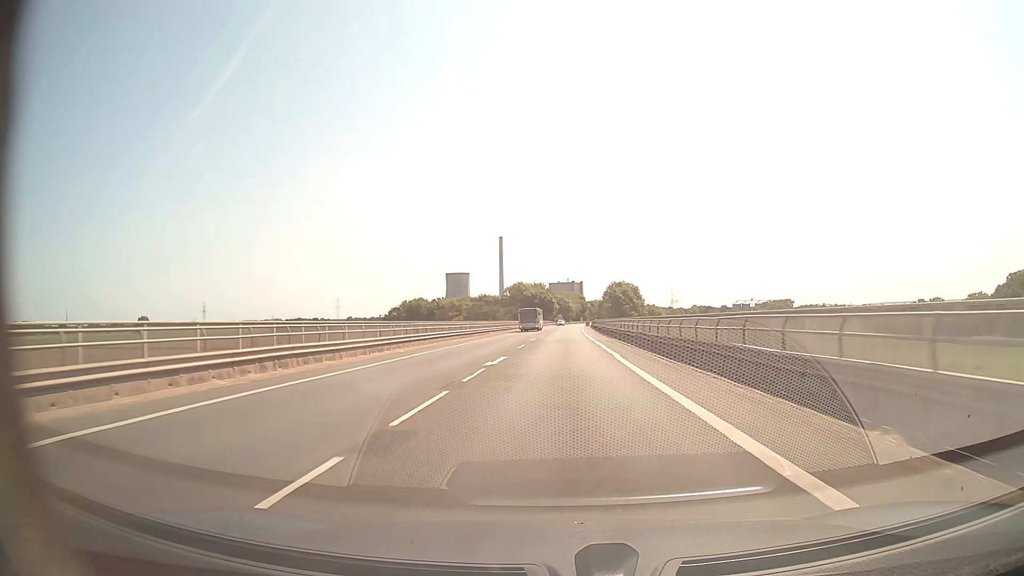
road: secondary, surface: asphalt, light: Day
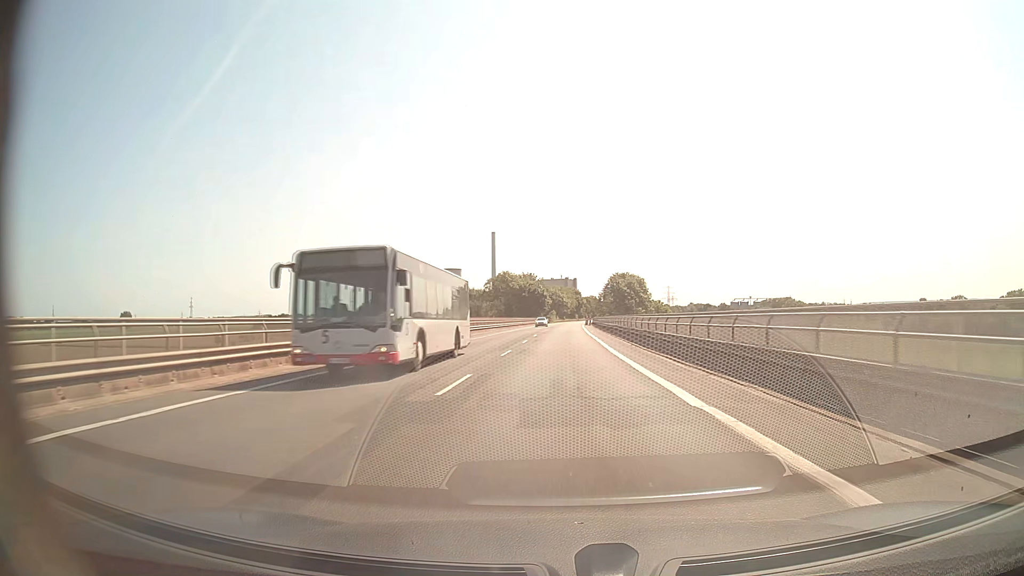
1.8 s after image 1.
(+0.1, +33.8) m; +1°
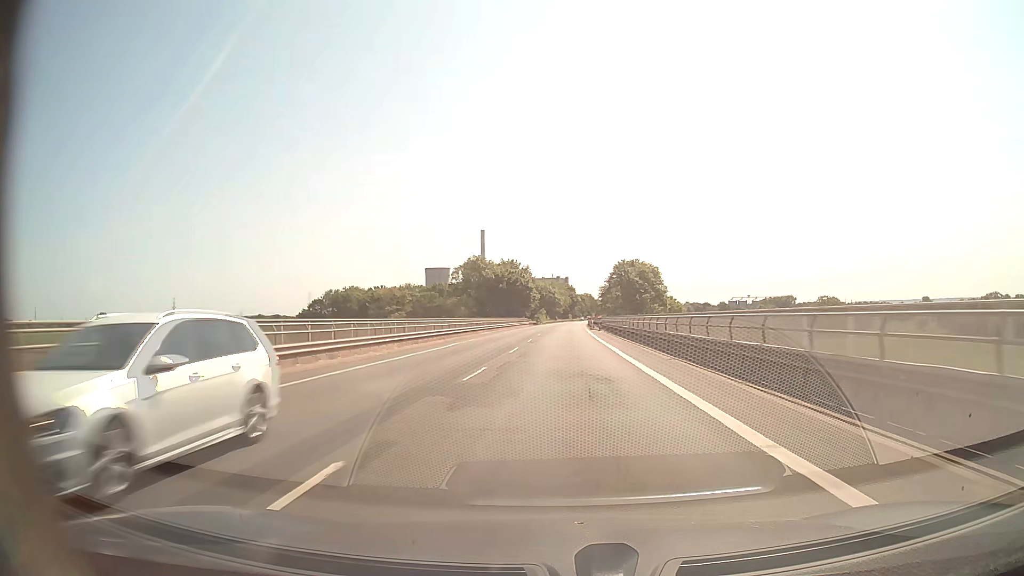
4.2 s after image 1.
(+0.3, +45.1) m; +1°
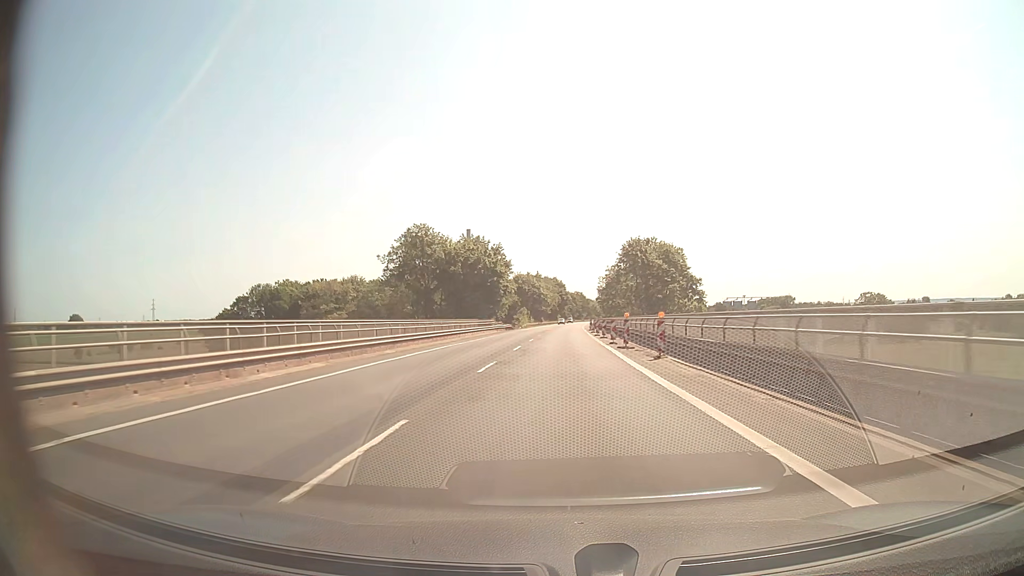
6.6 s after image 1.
(+0.4, +45.1) m; +1°
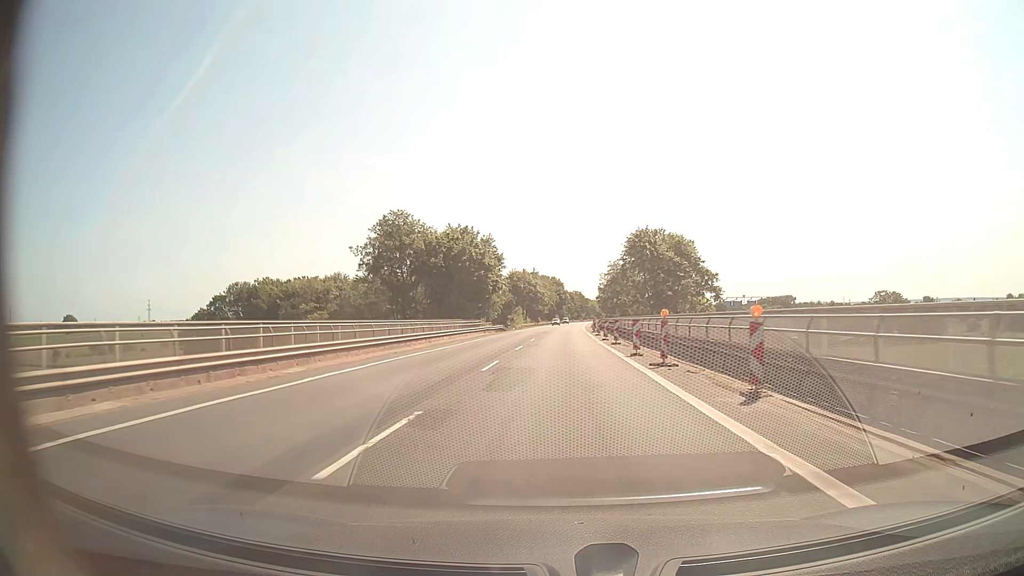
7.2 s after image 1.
(0.0, +11.3) m; 0°
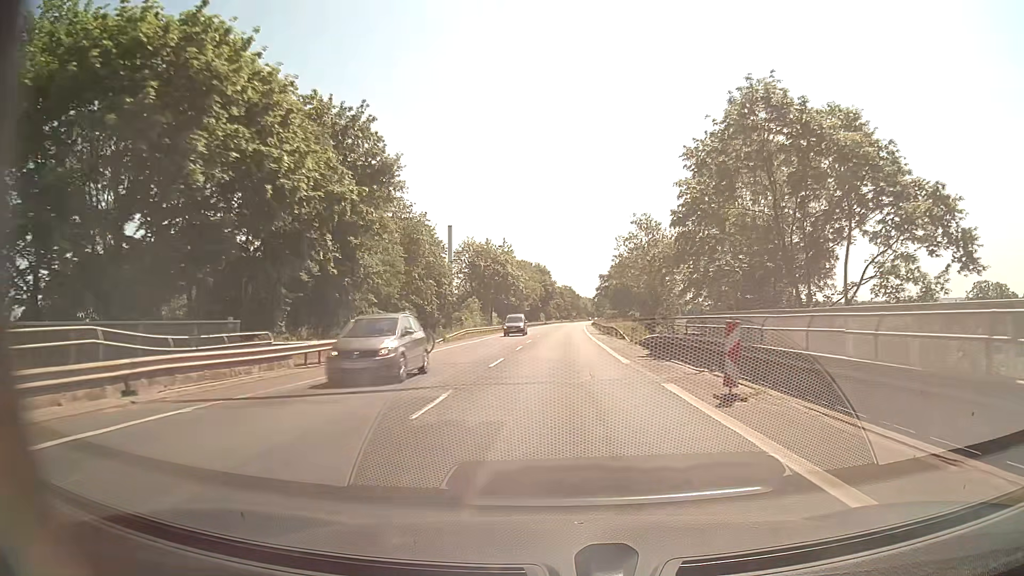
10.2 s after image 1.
(+0.4, +56.3) m; +1°
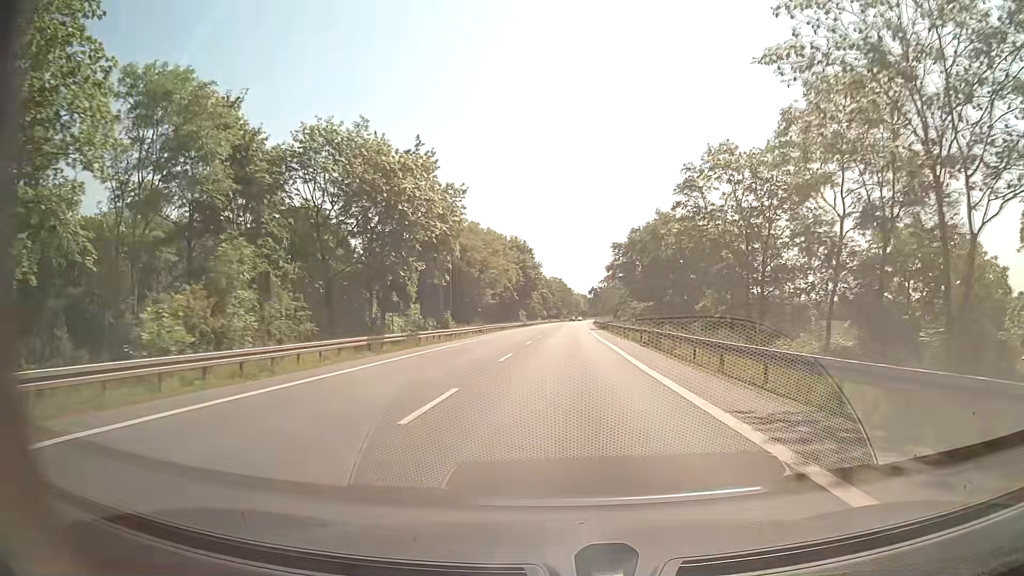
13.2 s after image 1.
(+0.5, +56.3) m; +1°
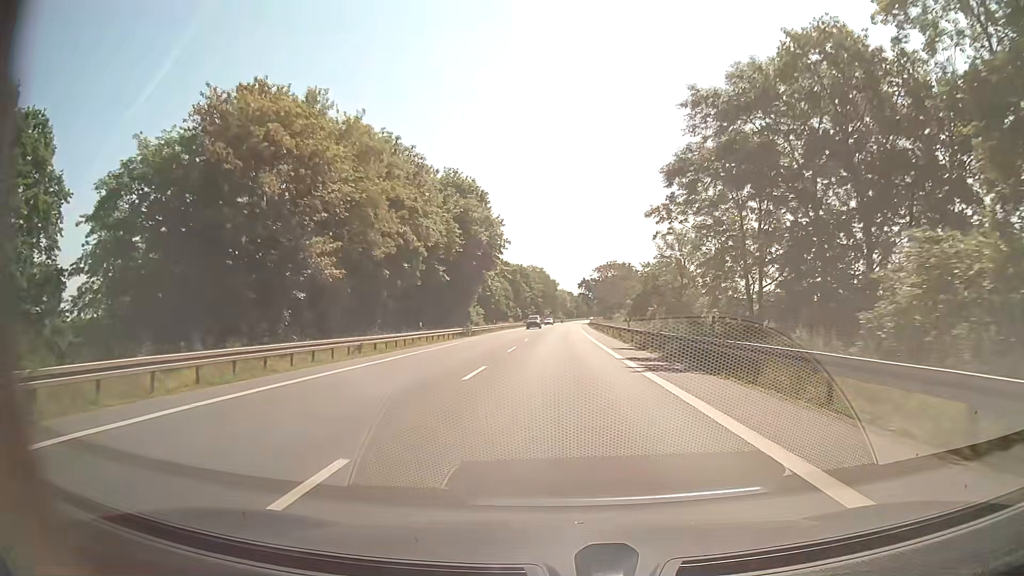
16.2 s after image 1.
(+0.7, +56.3) m; +1°
(0, +10) (0, +20) (0, +30) (0, +40) (0, +50) (0, +60) (+1, +70) (+1, +80) (+1, +90) (+1, +100) m
